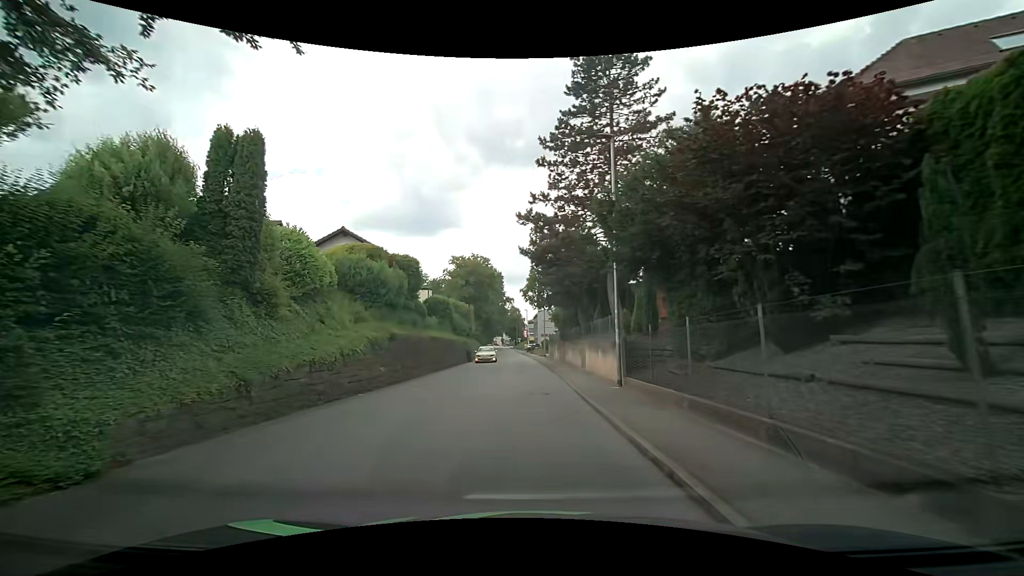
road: tertiary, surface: asphalt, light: Day
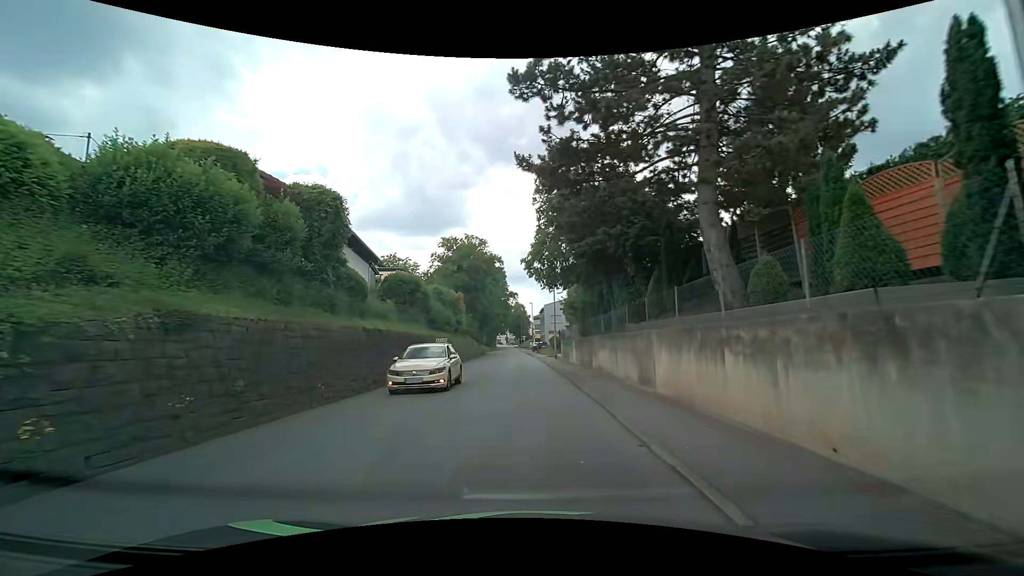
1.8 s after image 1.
(-0.2, +12.9) m; -2°
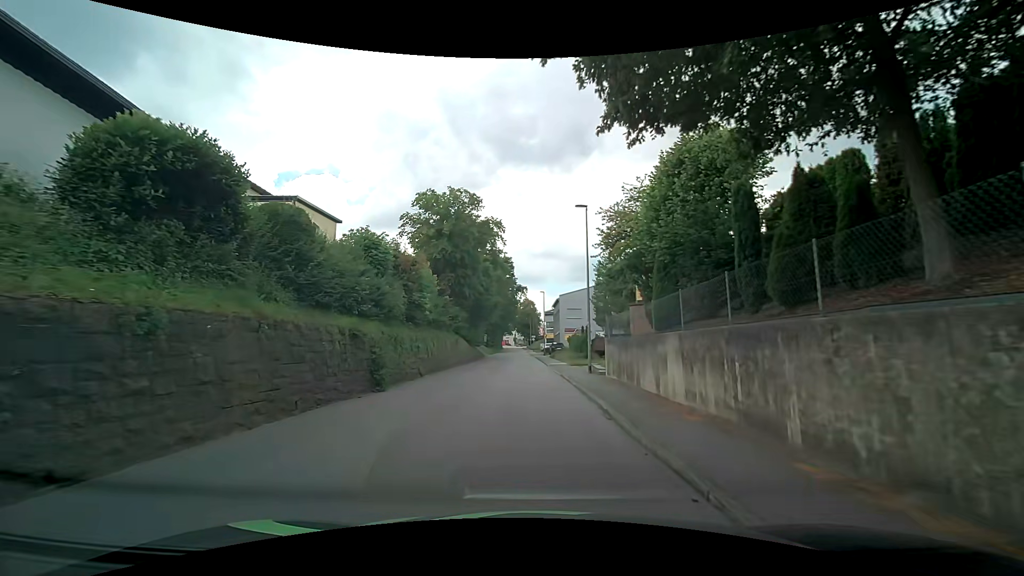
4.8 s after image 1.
(+0.1, +19.7) m; 0°
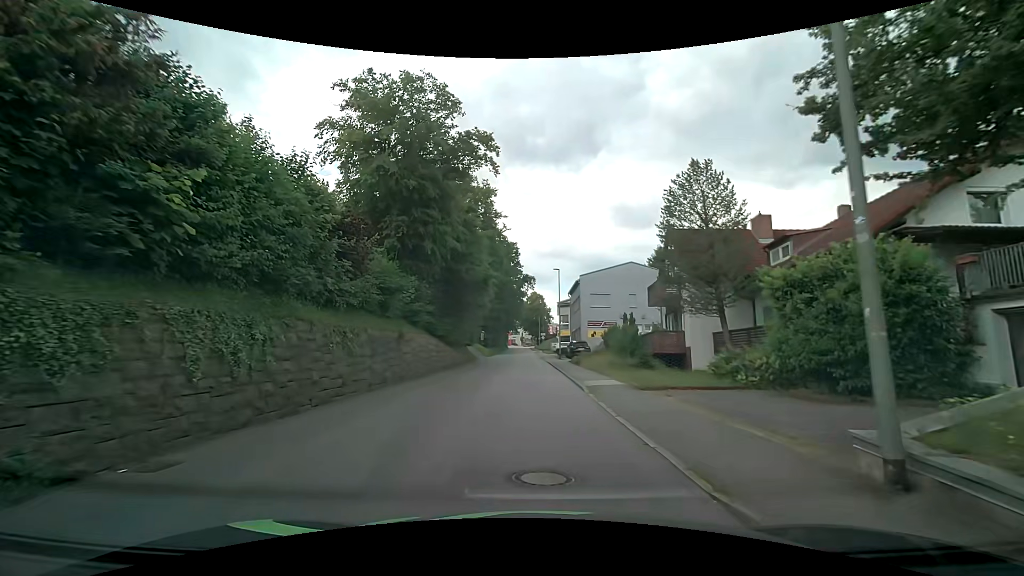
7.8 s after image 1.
(-0.5, +19.2) m; -2°
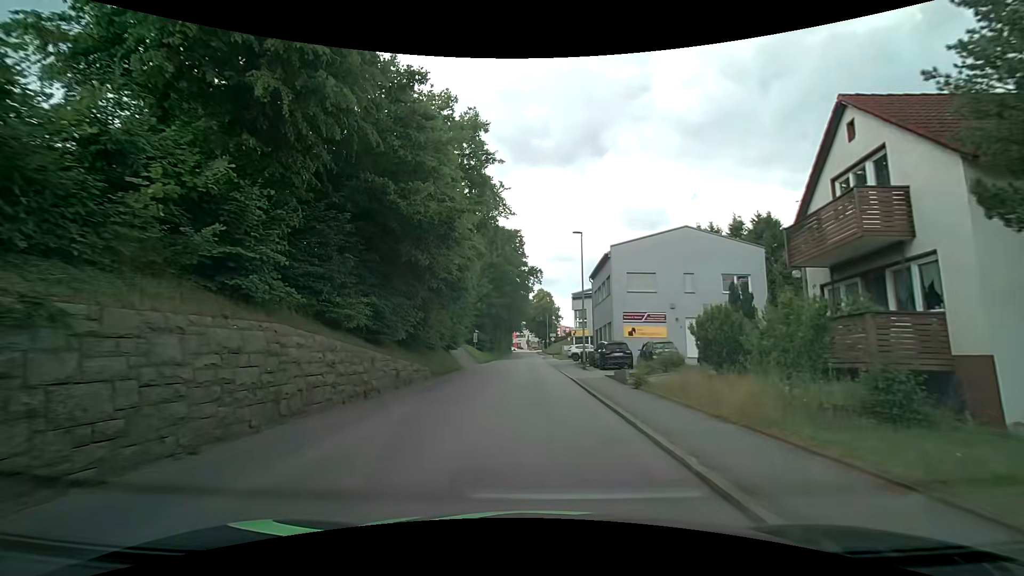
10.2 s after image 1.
(-0.1, +16.0) m; 0°
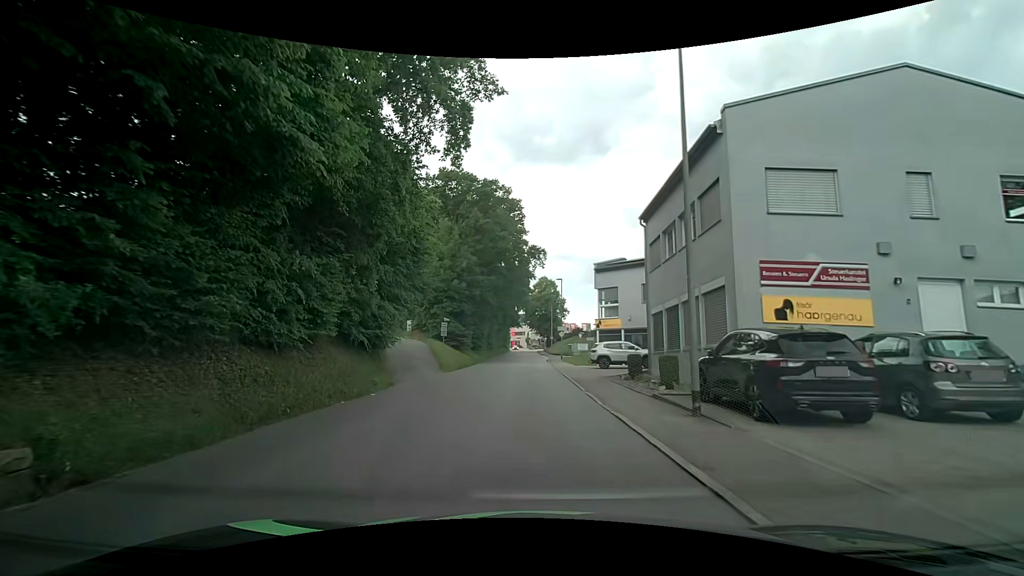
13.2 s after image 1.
(0.0, +19.9) m; 0°
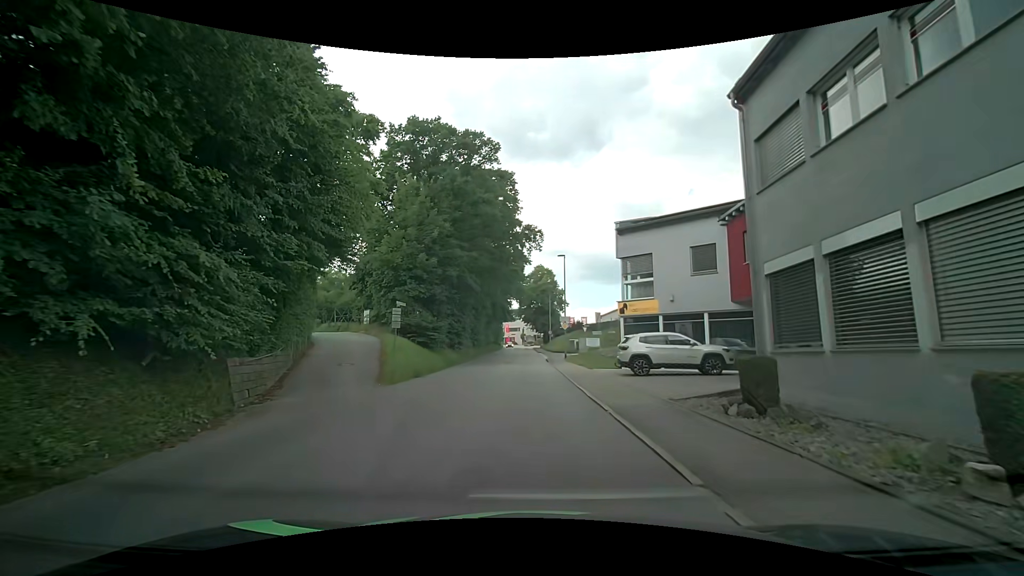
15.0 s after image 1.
(+0.1, +11.4) m; 0°
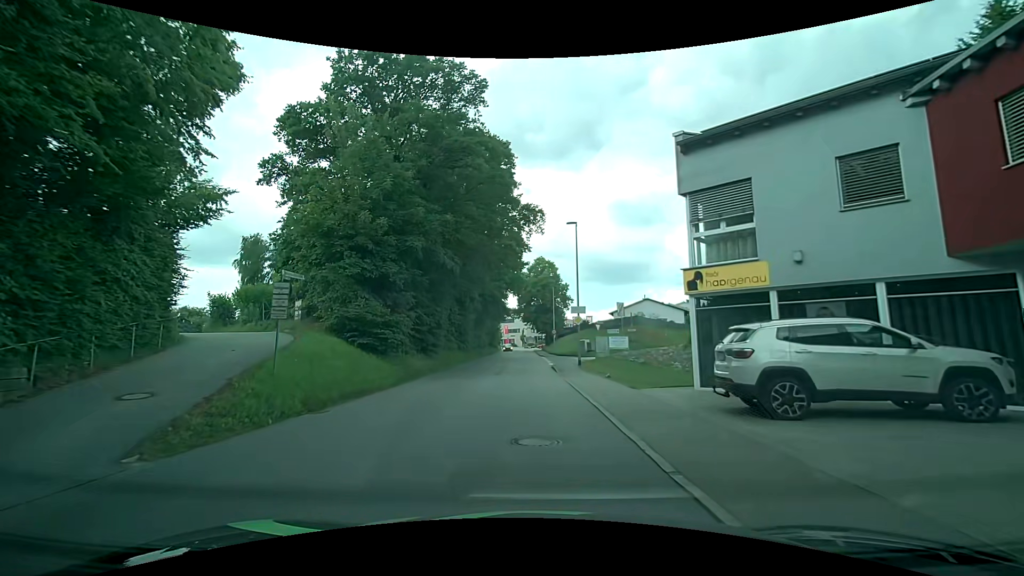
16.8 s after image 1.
(+0.2, +11.0) m; 0°
